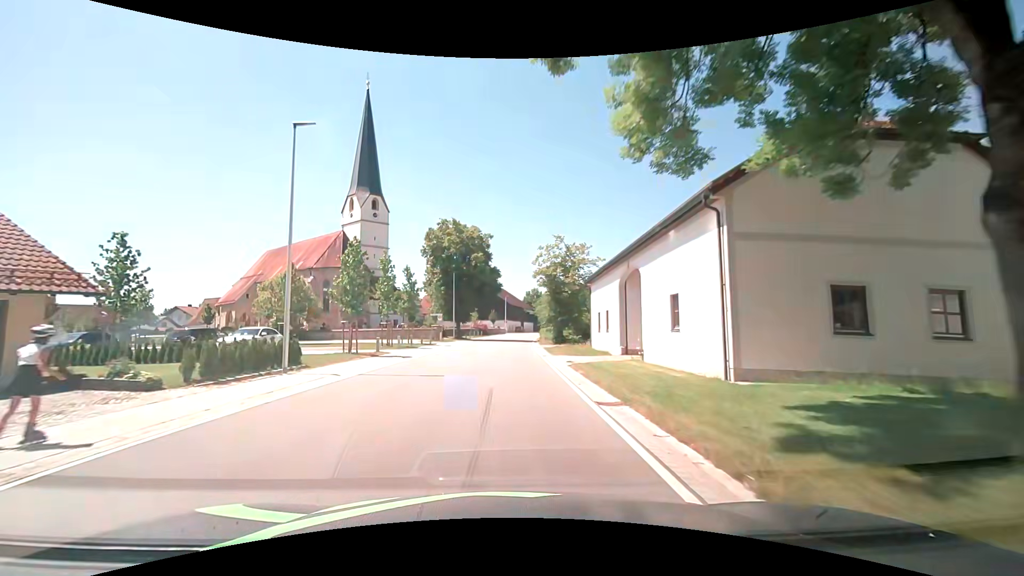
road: secondary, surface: asphalt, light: Day
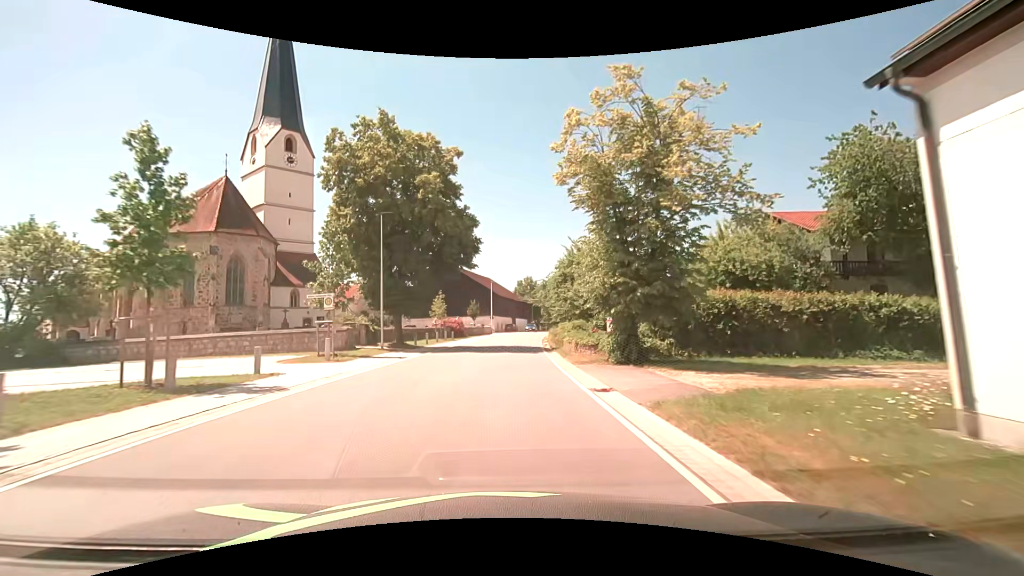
(+0.5, +30.5) m; +2°
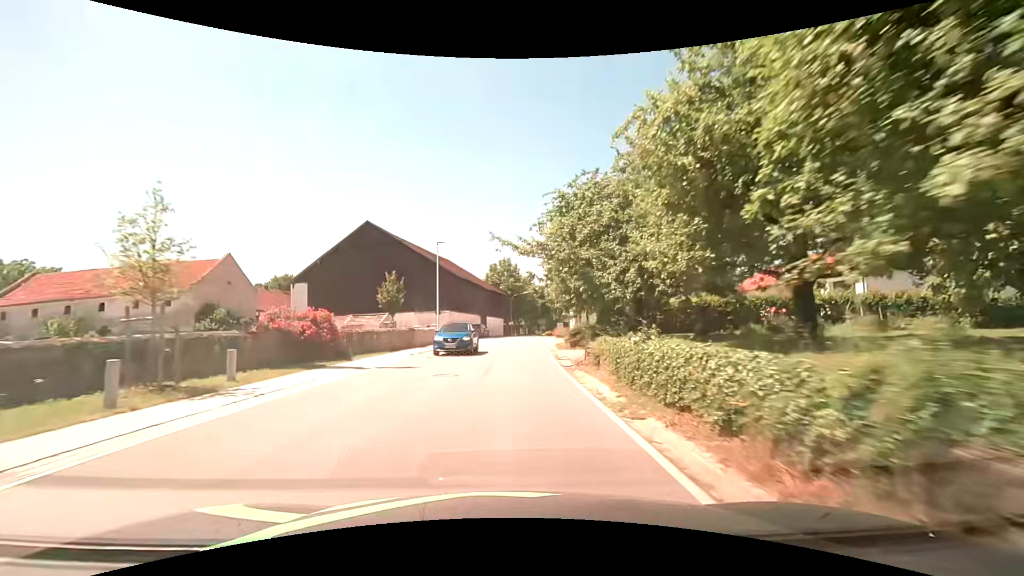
(+0.9, +38.0) m; +3°
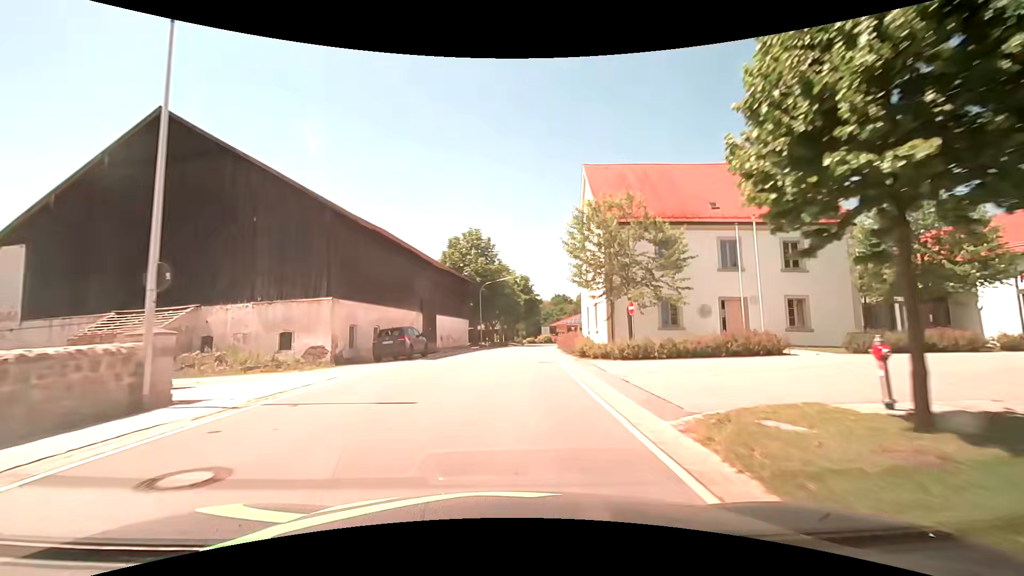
(+0.6, +30.3) m; +2°
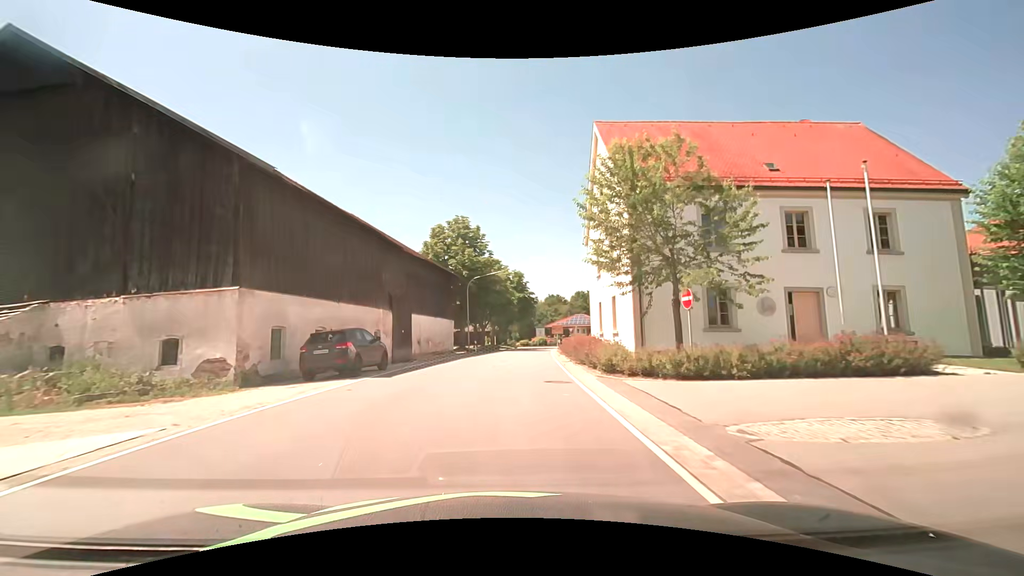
(+0.1, +7.6) m; +1°
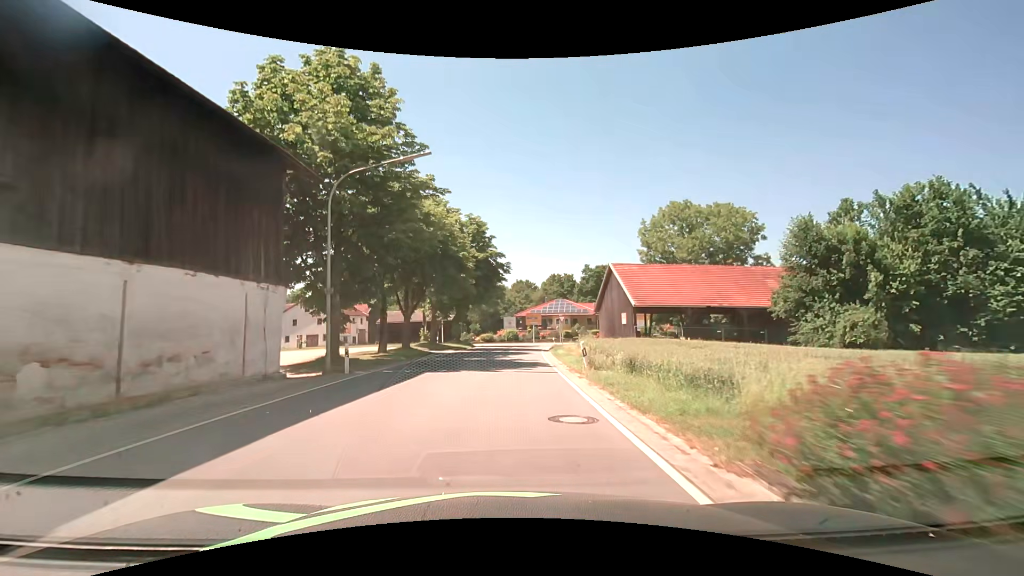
(+1.0, +30.3) m; +3°
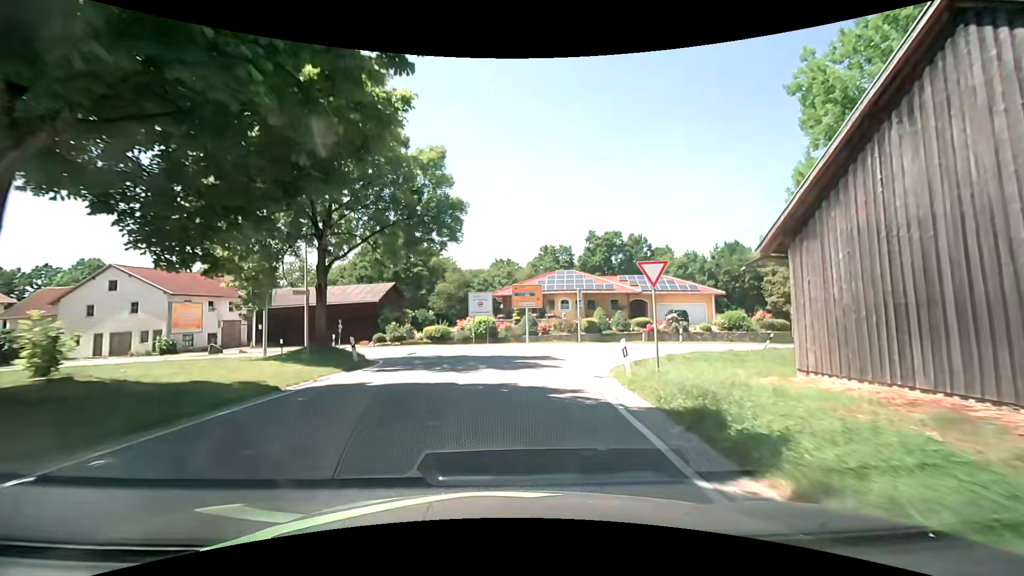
(+1.4, +35.1) m; +3°
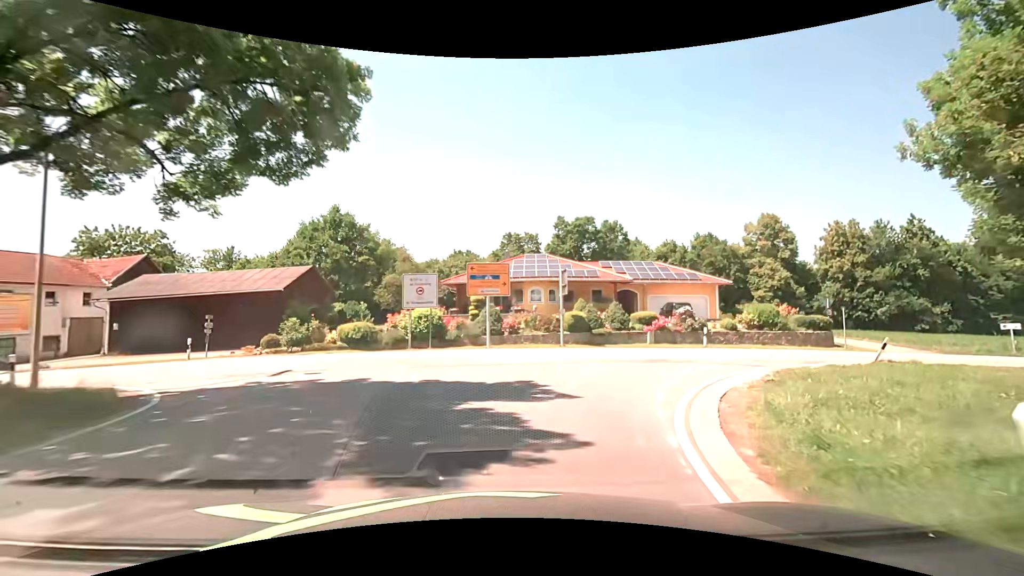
(+0.3, +11.0) m; +5°
